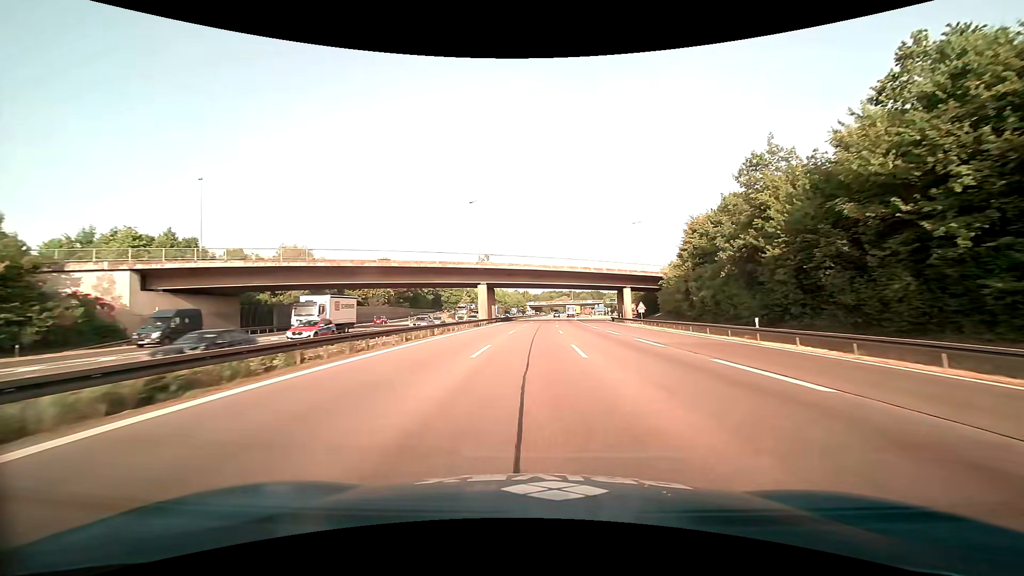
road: motorway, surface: asphalt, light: Day
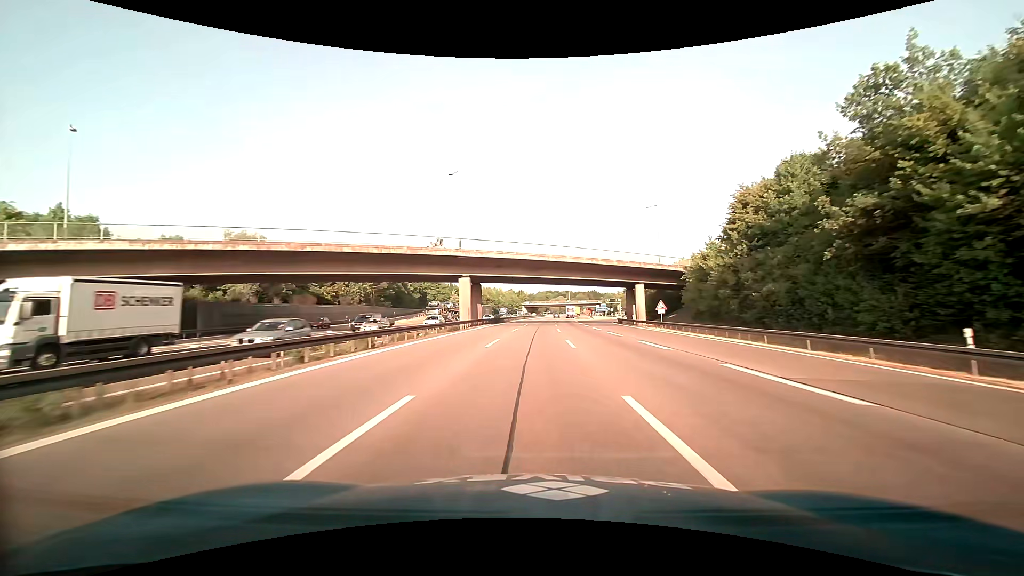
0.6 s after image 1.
(+0.1, +13.2) m; +1°
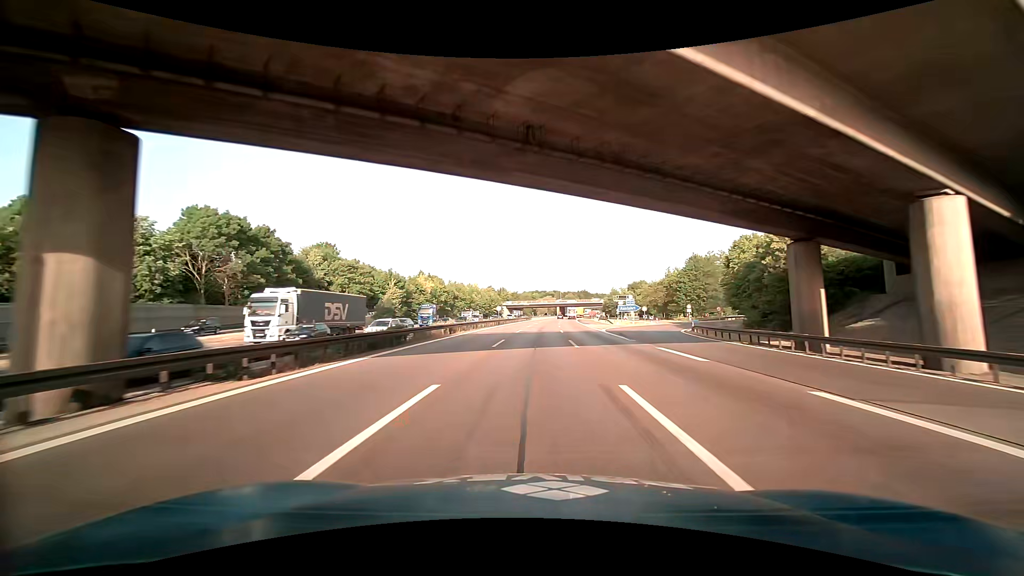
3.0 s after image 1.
(+0.8, +52.9) m; +2°
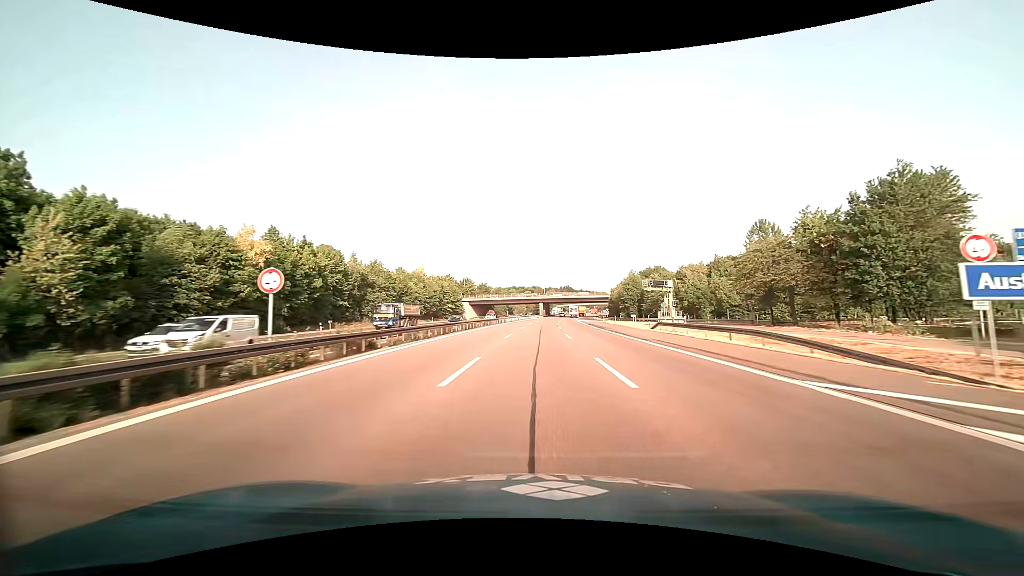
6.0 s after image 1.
(+1.3, +66.3) m; +2°
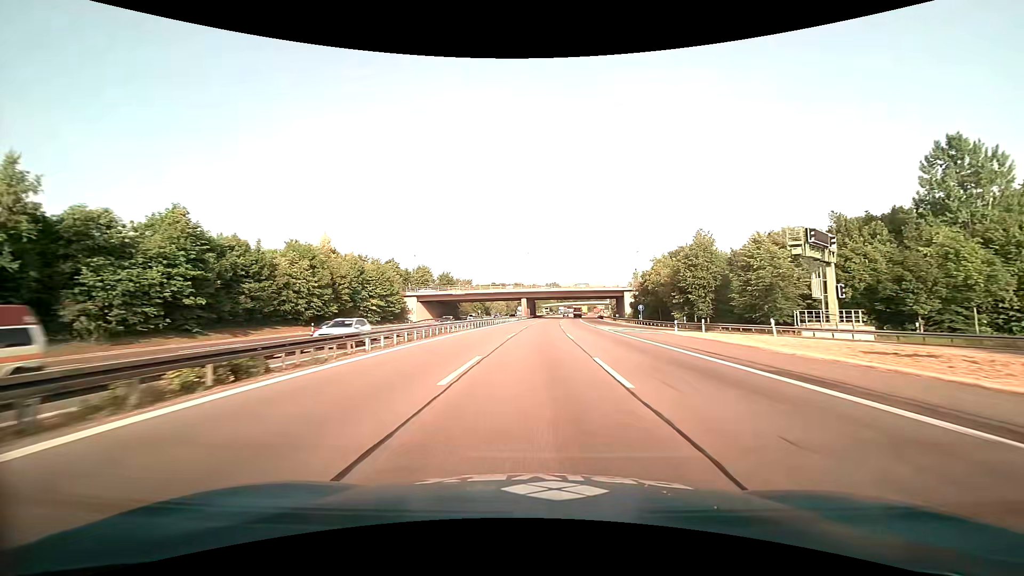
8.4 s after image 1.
(+0.9, +53.8) m; +2°
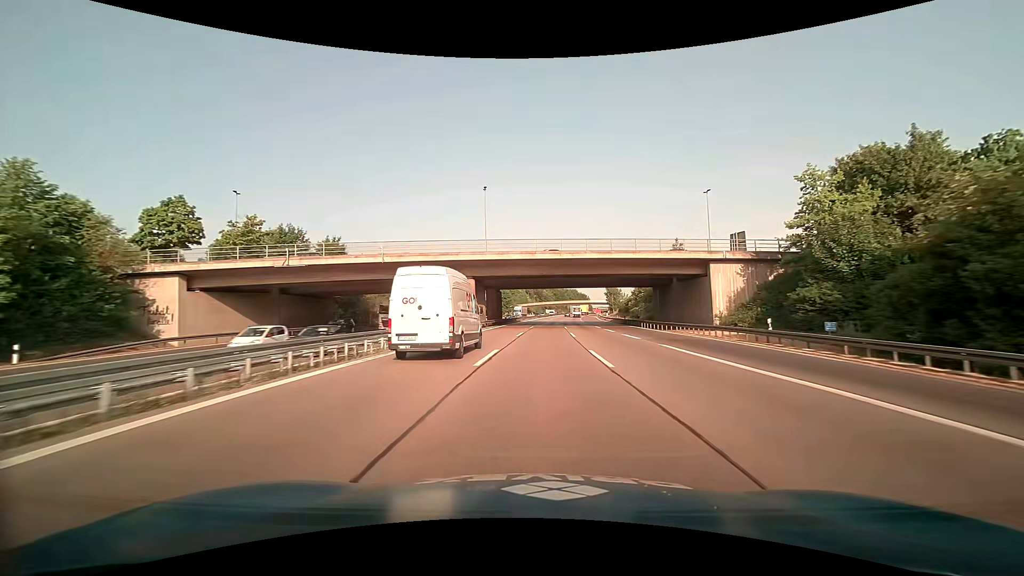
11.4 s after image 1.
(+1.6, +68.9) m; +3°
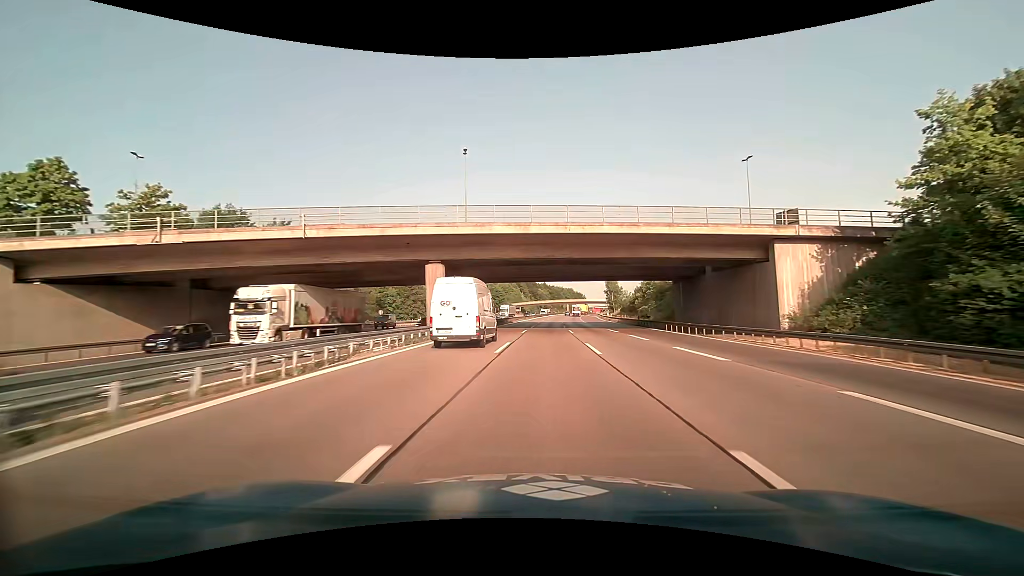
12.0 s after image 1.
(+0.1, +14.0) m; +1°
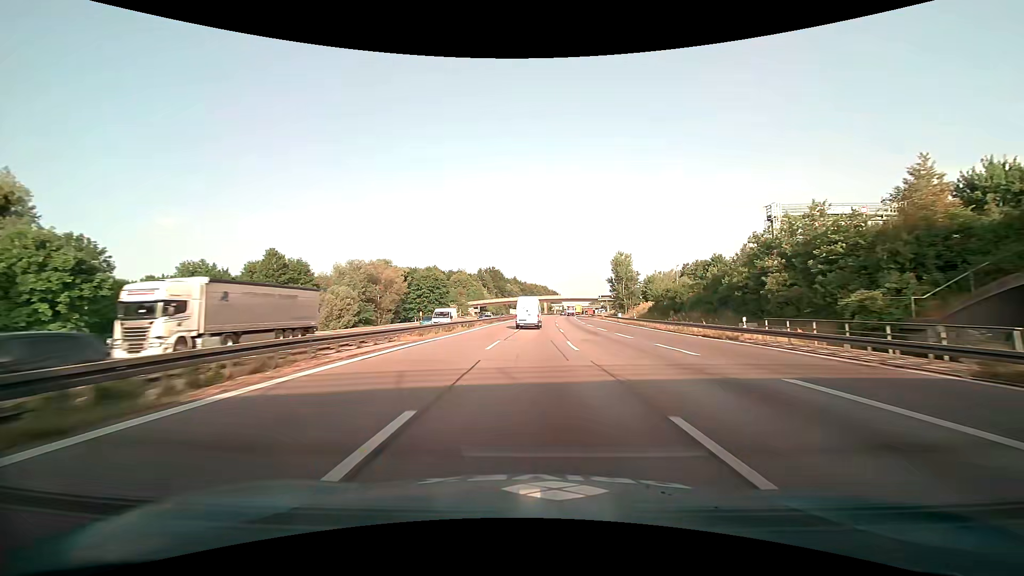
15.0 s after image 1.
(+1.9, +71.0) m; +3°
(0, +10) (0, +20) (0, +30) (0, +40) (+1, +50) (+1, +60) (+1, +70) (+2, +80) (+2, +90) (+3, +100) m
